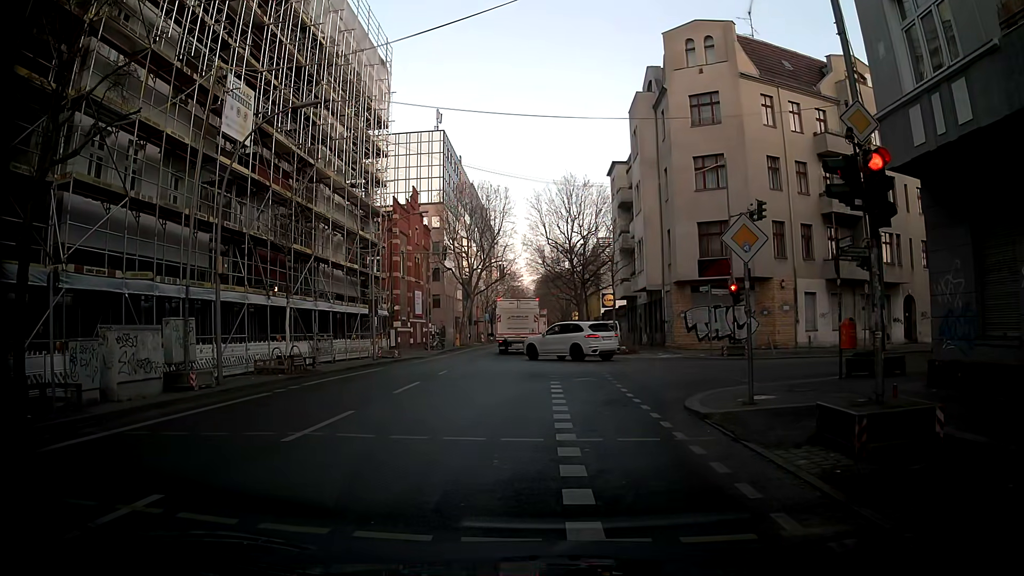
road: tertiary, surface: asphalt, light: Day
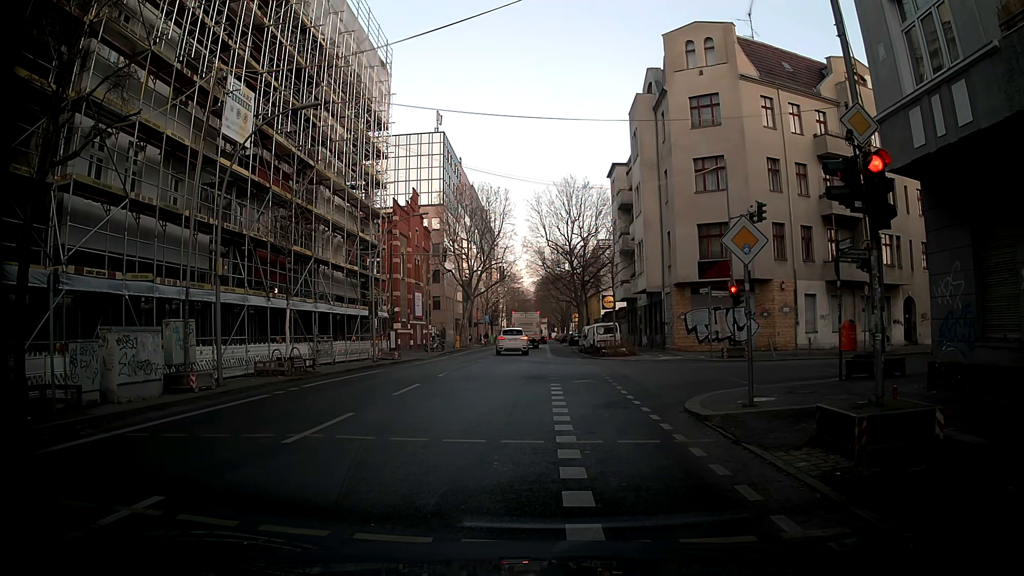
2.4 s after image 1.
(0.0, +0.1) m; 0°
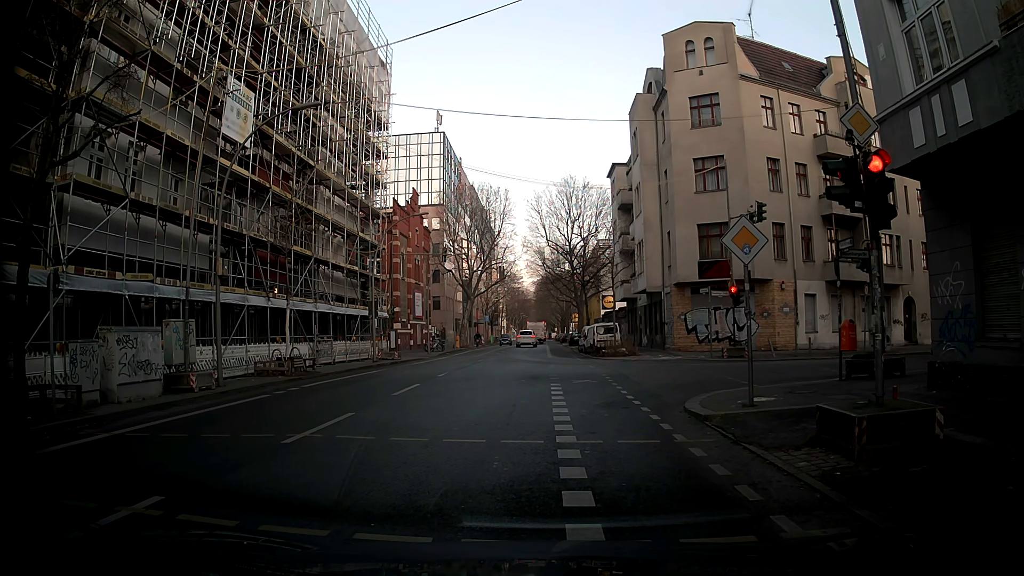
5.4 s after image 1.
(0.0, 0.0) m; 0°
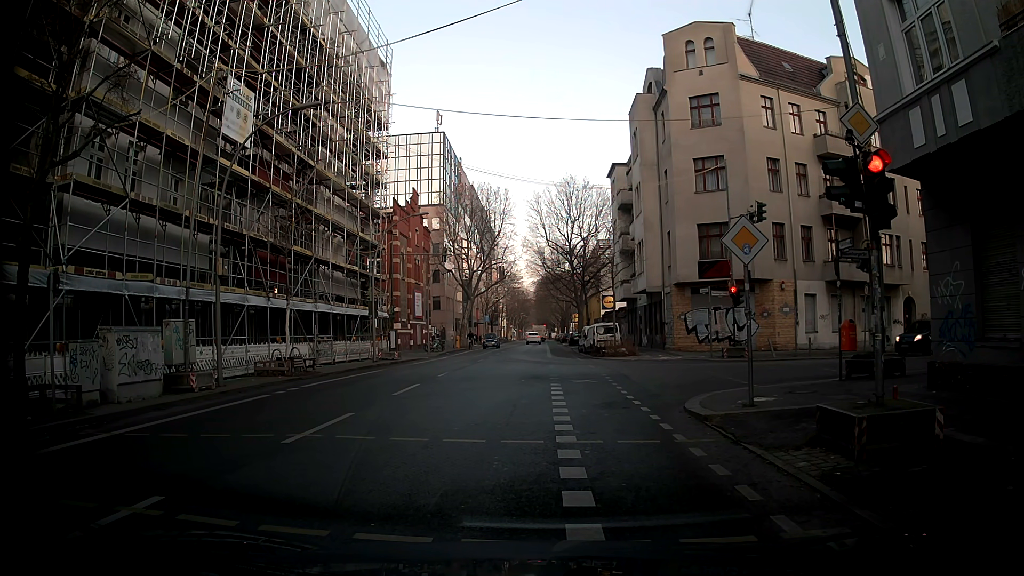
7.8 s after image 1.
(0.0, 0.0) m; 0°
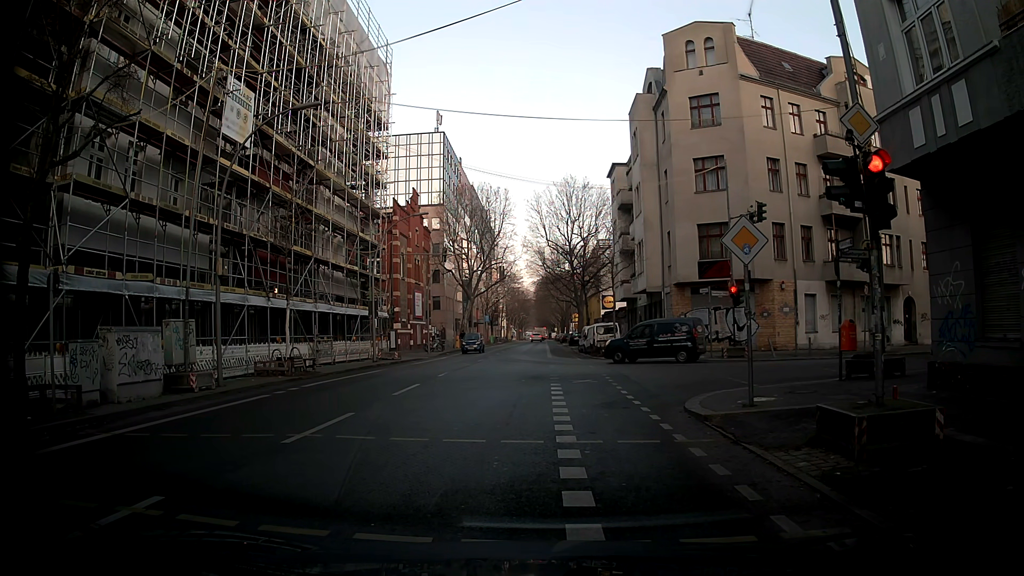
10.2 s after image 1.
(0.0, 0.0) m; 0°
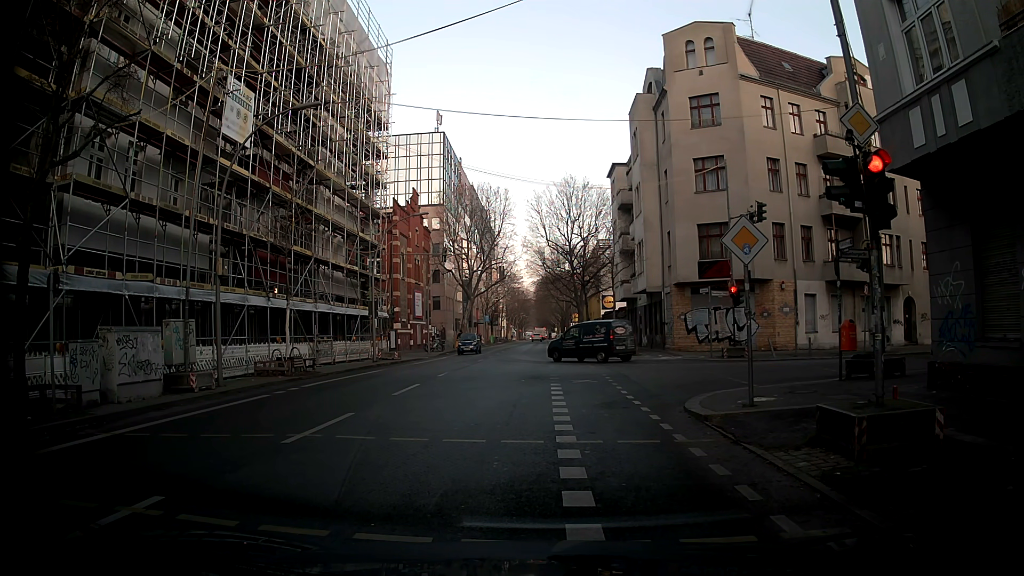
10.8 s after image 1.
(0.0, 0.0) m; 0°
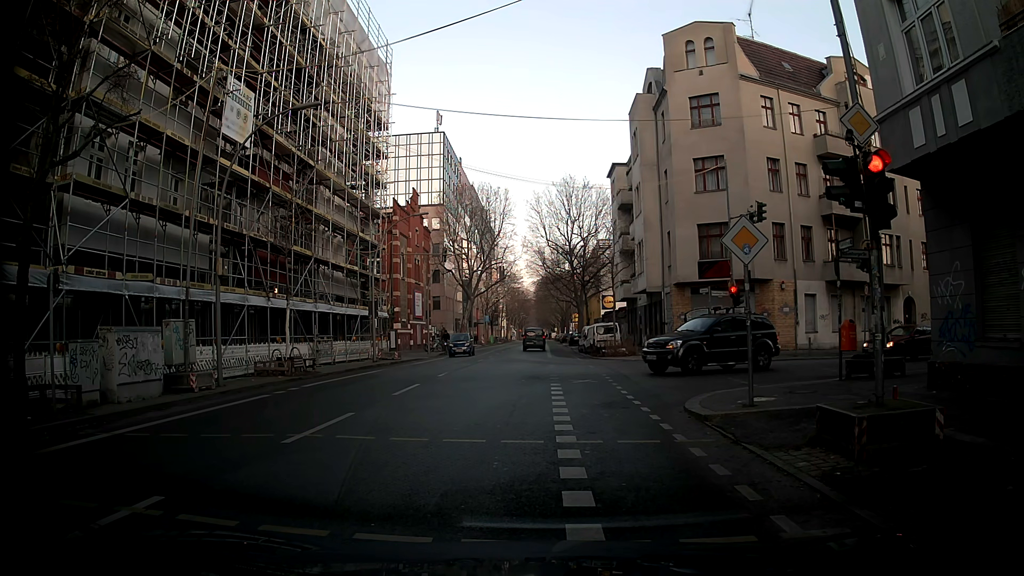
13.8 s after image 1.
(0.0, 0.0) m; 0°
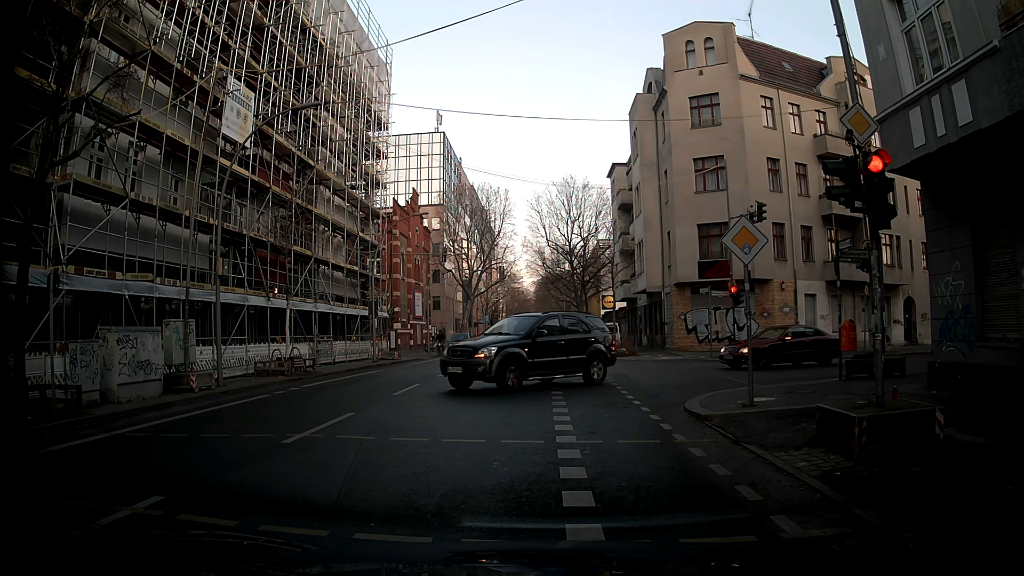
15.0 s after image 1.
(0.0, 0.0) m; 0°
